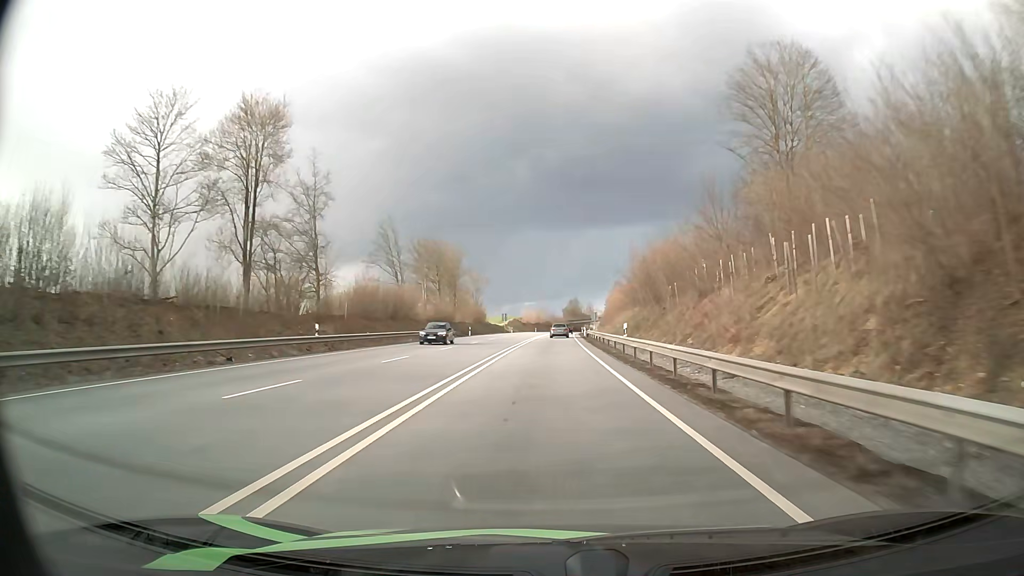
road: primary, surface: asphalt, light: Day
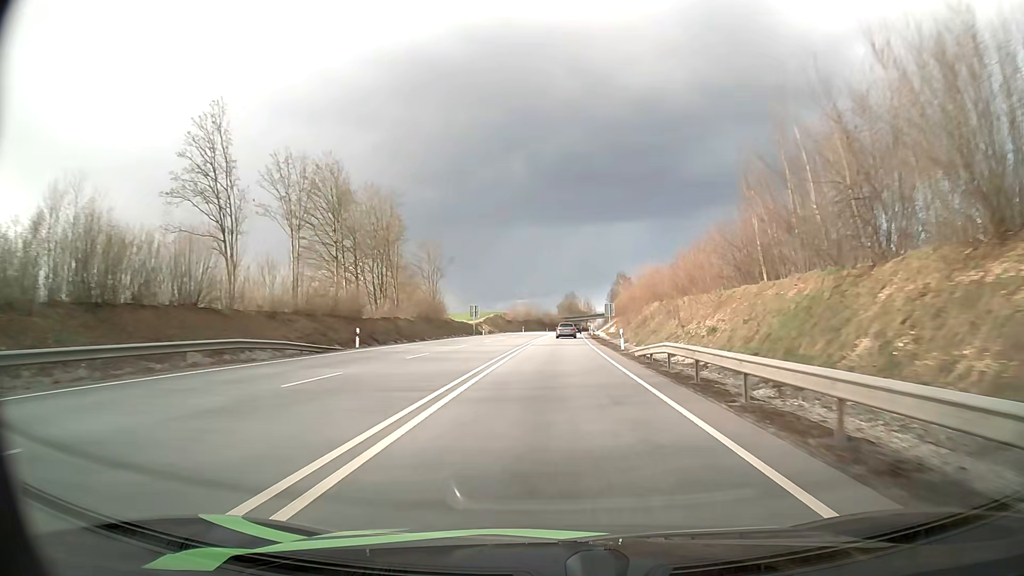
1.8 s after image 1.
(+0.1, +45.7) m; 0°
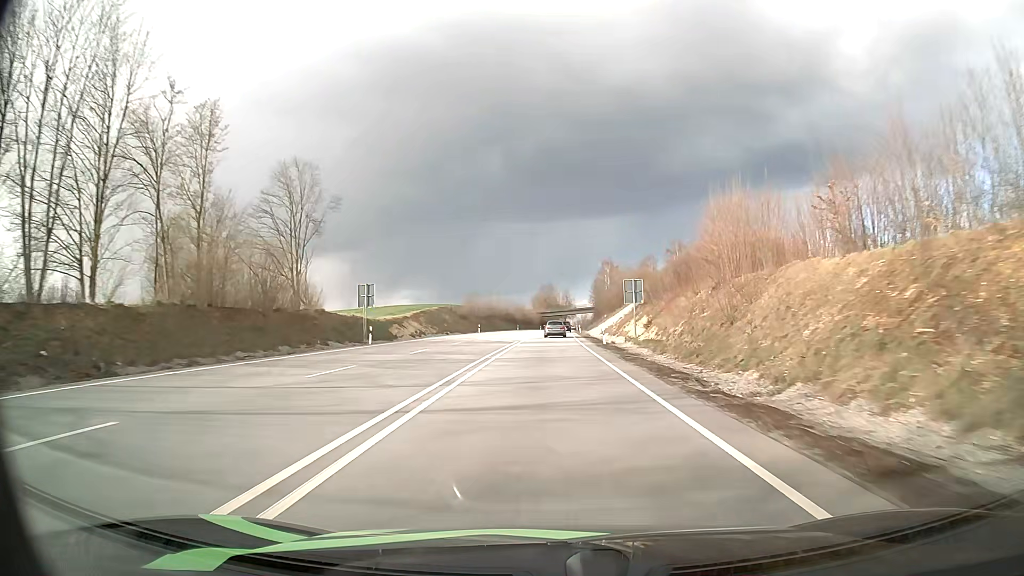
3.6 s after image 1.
(+0.8, +45.3) m; +2°
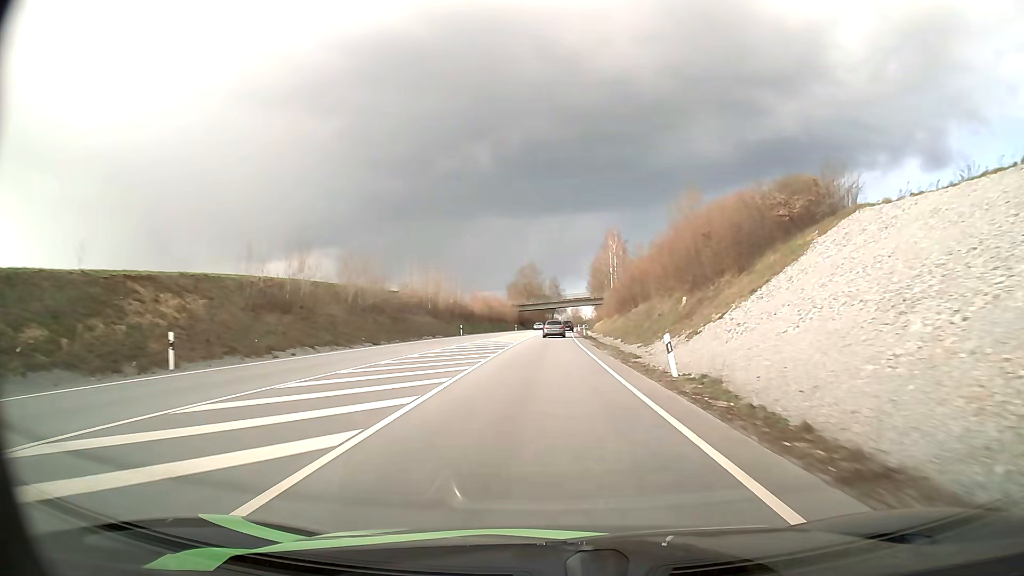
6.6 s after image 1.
(+0.9, +71.7) m; +1°
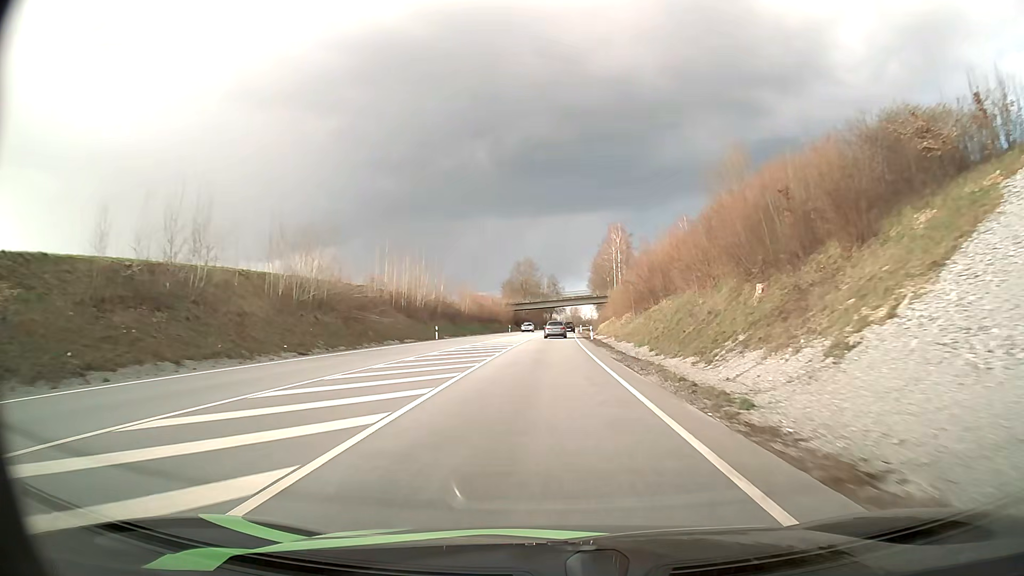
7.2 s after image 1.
(0.0, +13.8) m; 0°
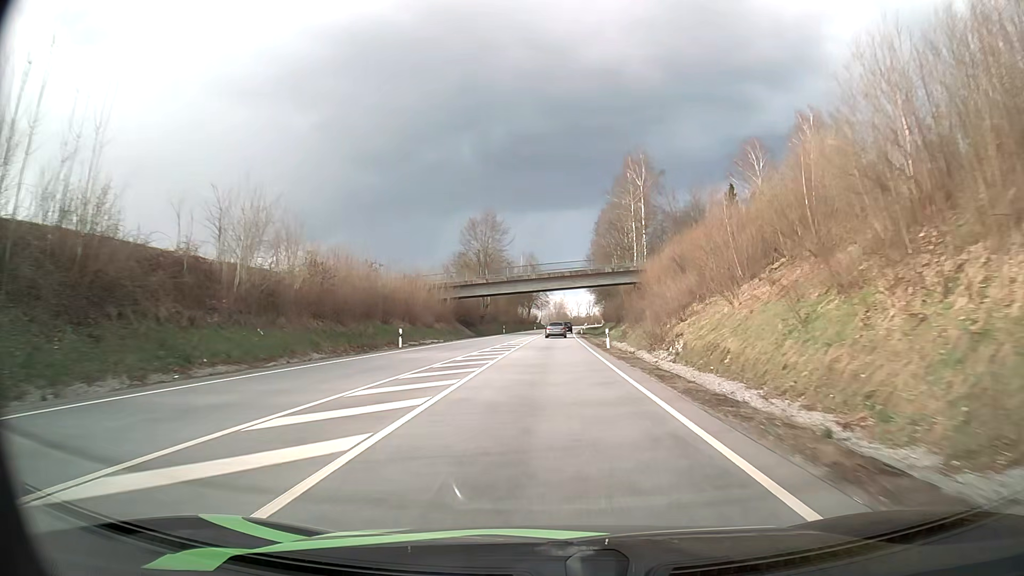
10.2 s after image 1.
(+0.8, +67.8) m; +2°
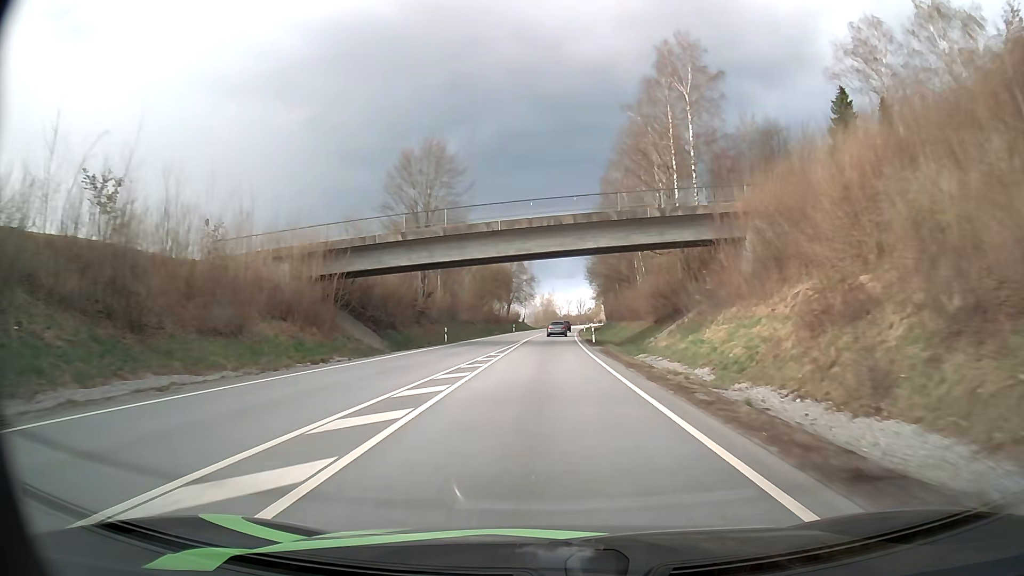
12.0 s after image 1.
(+0.3, +40.4) m; +1°
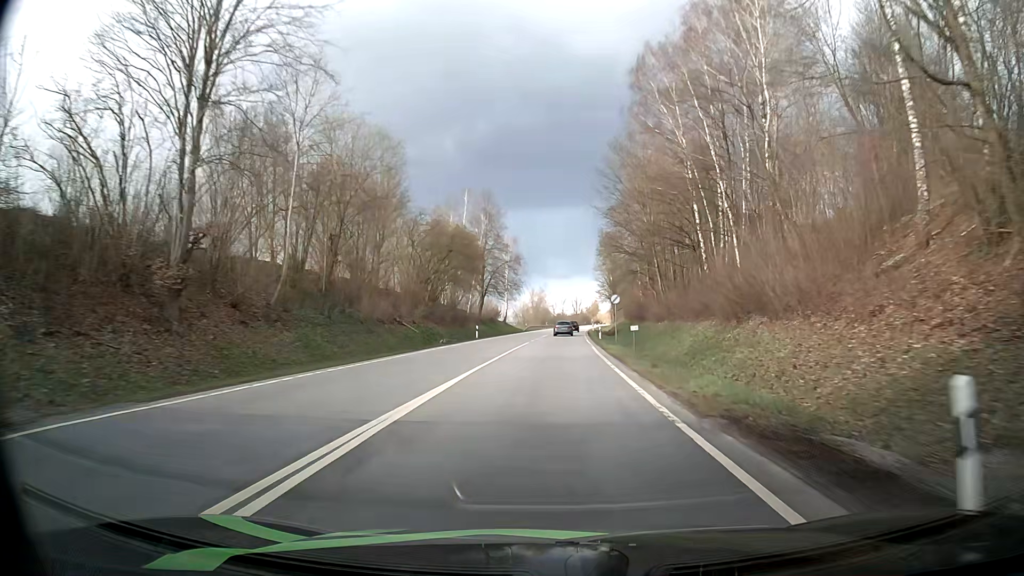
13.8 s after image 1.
(+0.3, +40.6) m; 0°
(0, +10) (0, +20) (0, +30) (+1, +40) (+1, +50) (+1, +60) (+2, +70) (+3, +80) (+3, +90) (+4, +100) m
